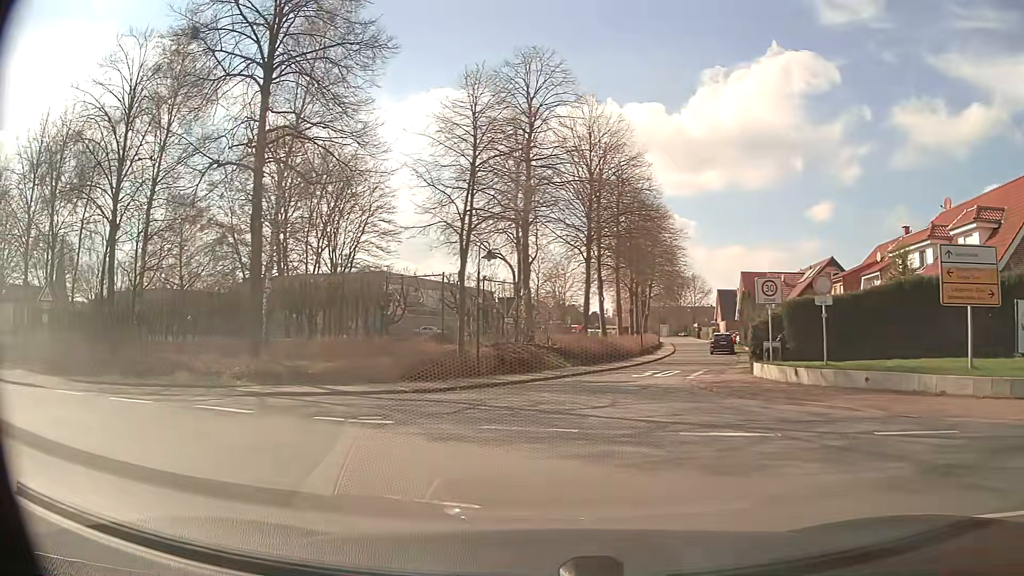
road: secondary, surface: asphalt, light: Day
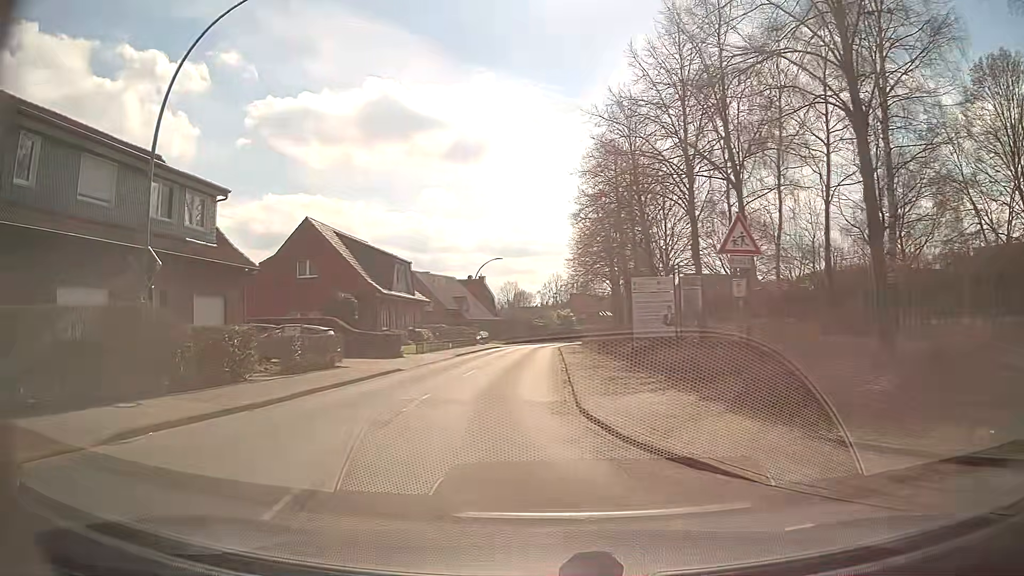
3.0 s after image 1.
(-8.7, +11.3) m; -62°
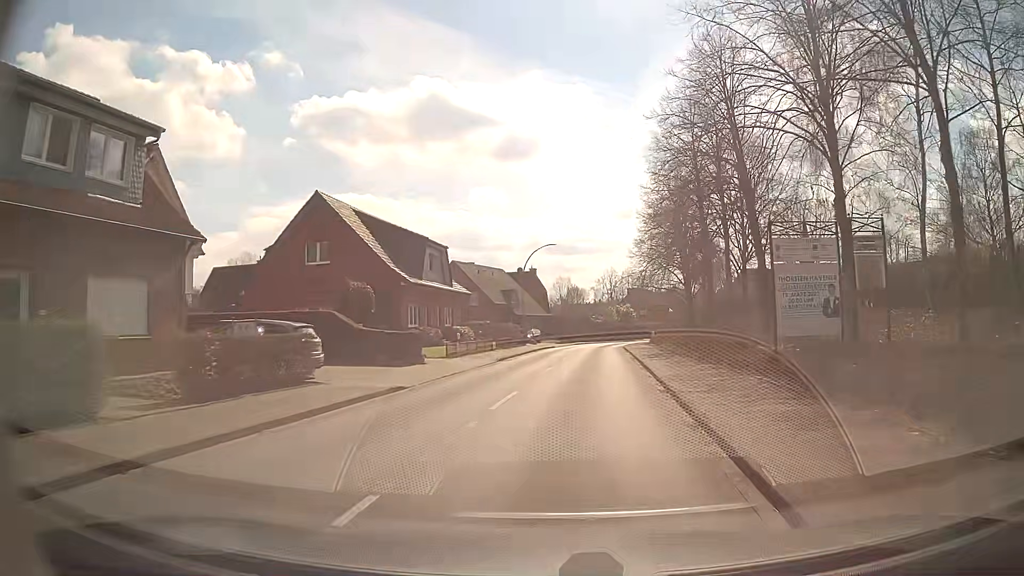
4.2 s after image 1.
(-0.6, +9.5) m; -5°
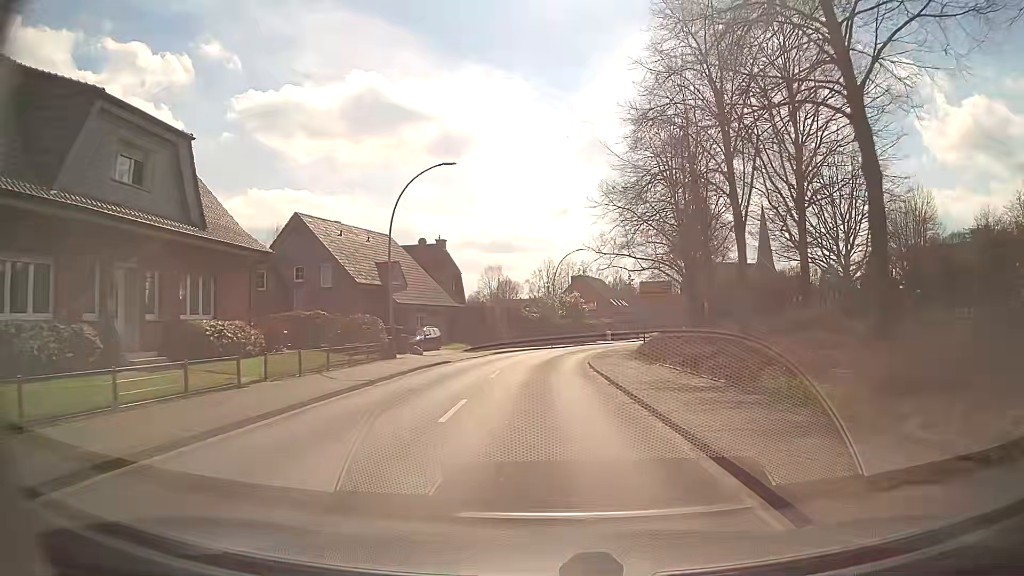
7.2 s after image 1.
(+2.4, +29.0) m; +6°
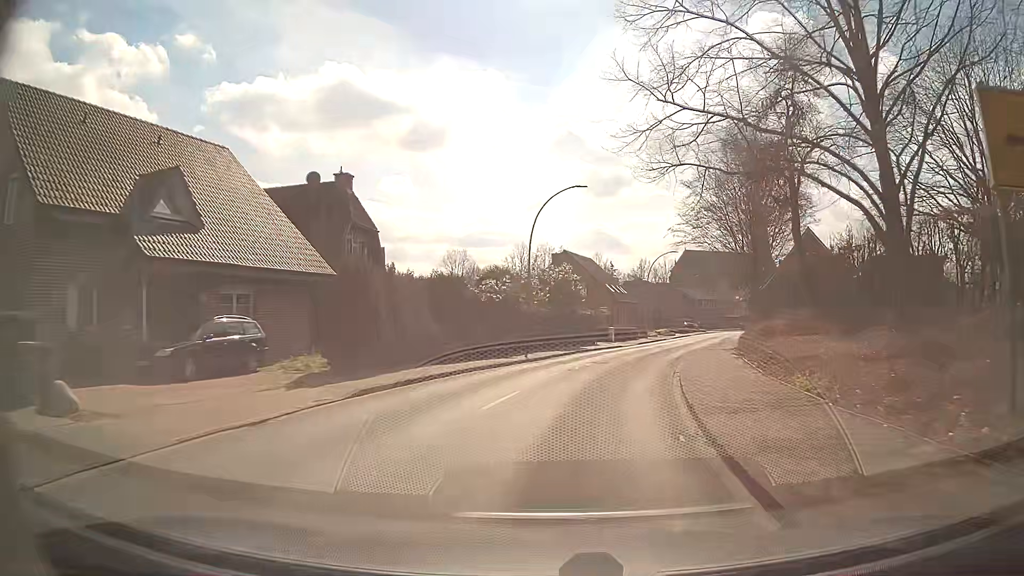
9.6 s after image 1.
(+0.2, +26.6) m; +2°
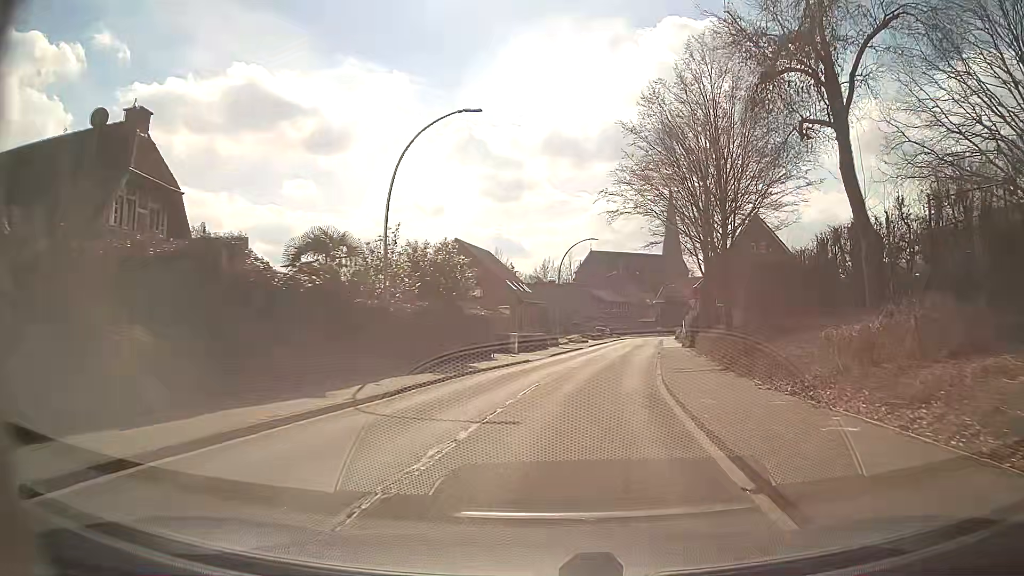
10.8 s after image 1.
(+0.9, +13.7) m; +8°
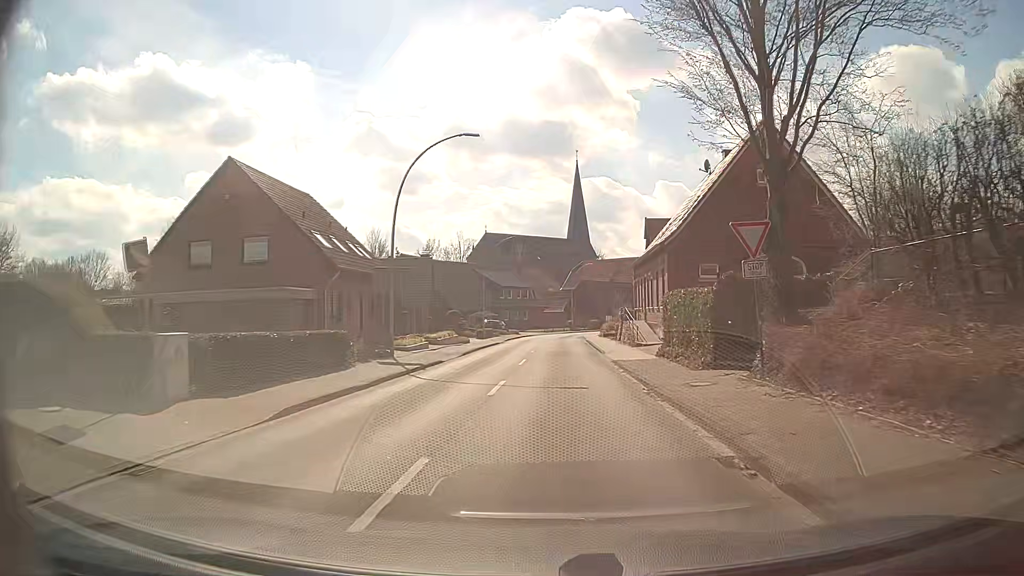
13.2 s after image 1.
(+2.8, +28.4) m; +8°
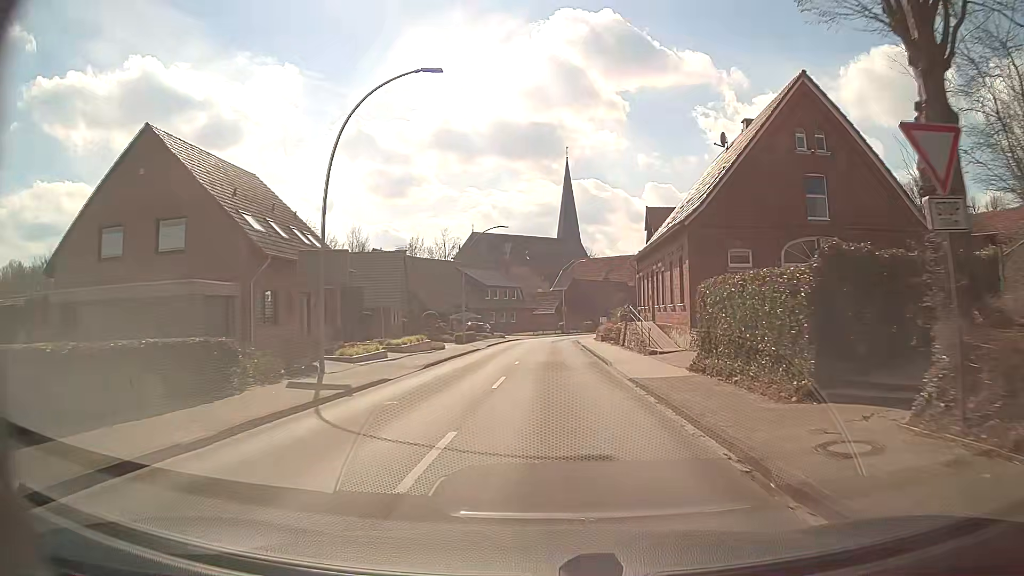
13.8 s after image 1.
(+0.1, +7.3) m; +1°
(0, +10) (0, +20) (0, +30) (+1, +40) (+1, +50) (+2, +60) (+4, +70) (+9, +78) (+14, +87) (+20, +95) m
